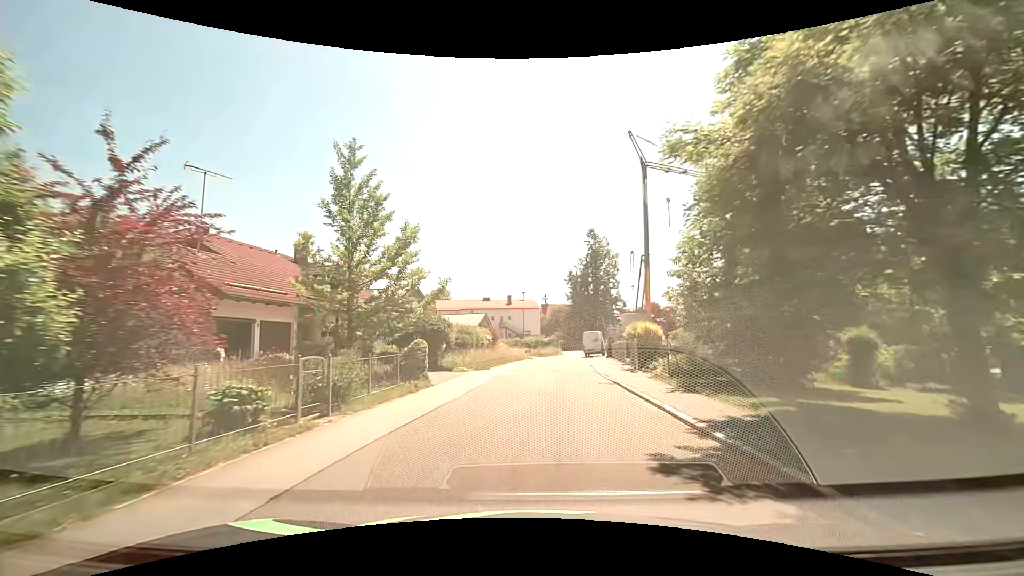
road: residential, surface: asphalt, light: Day
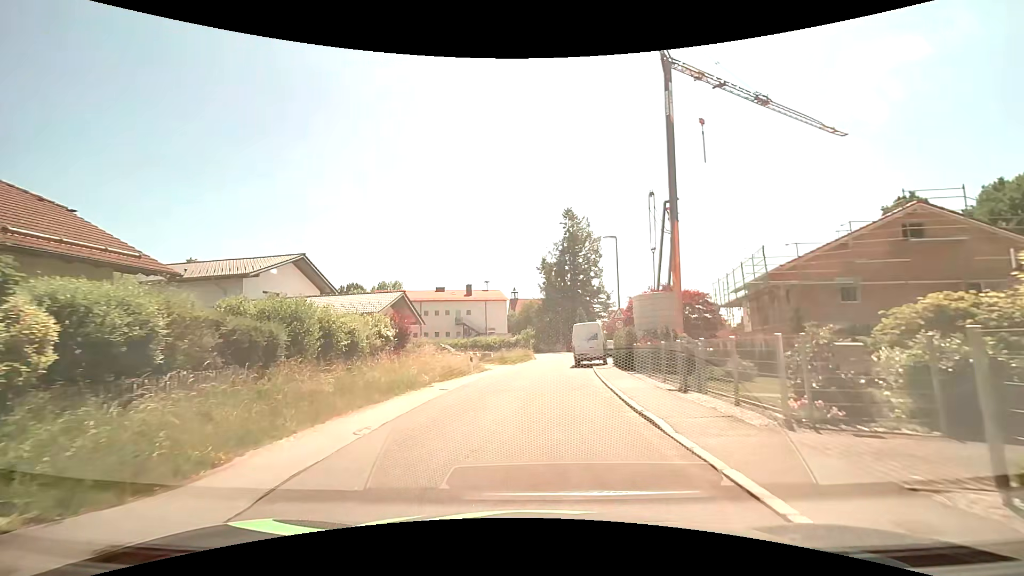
(+0.9, +21.5) m; +4°
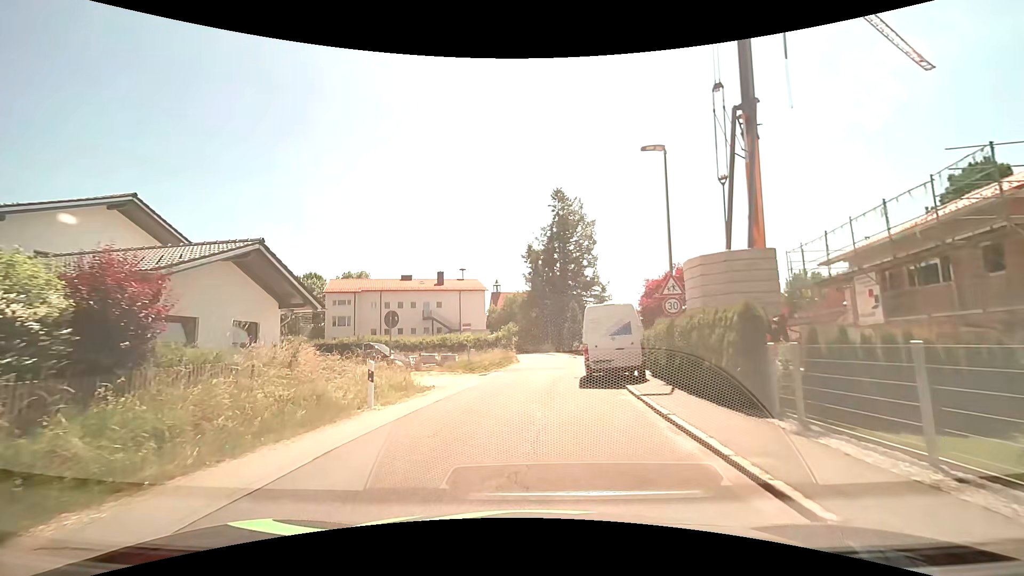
(0.0, +13.9) m; +1°
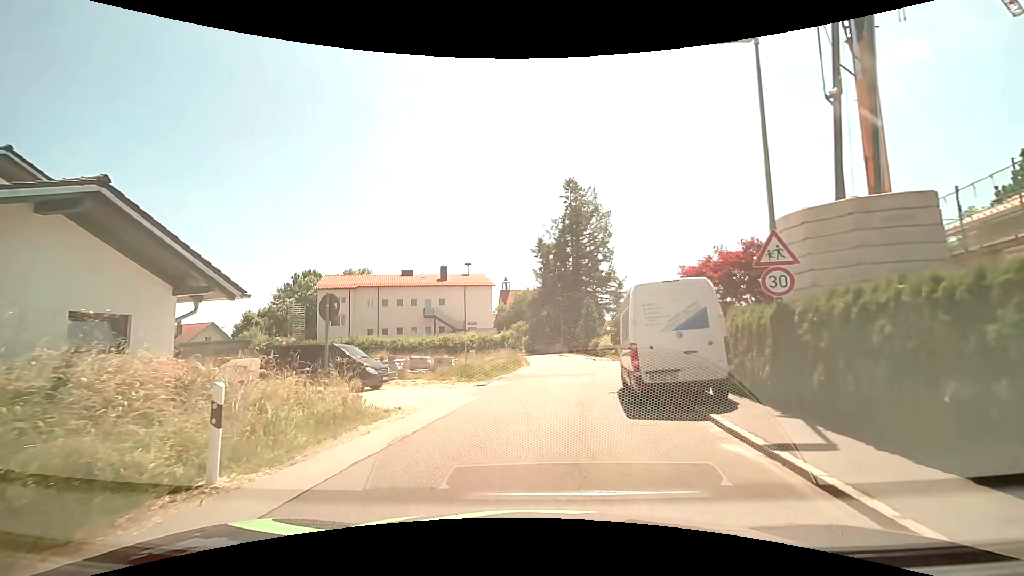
(-0.1, +6.0) m; -1°
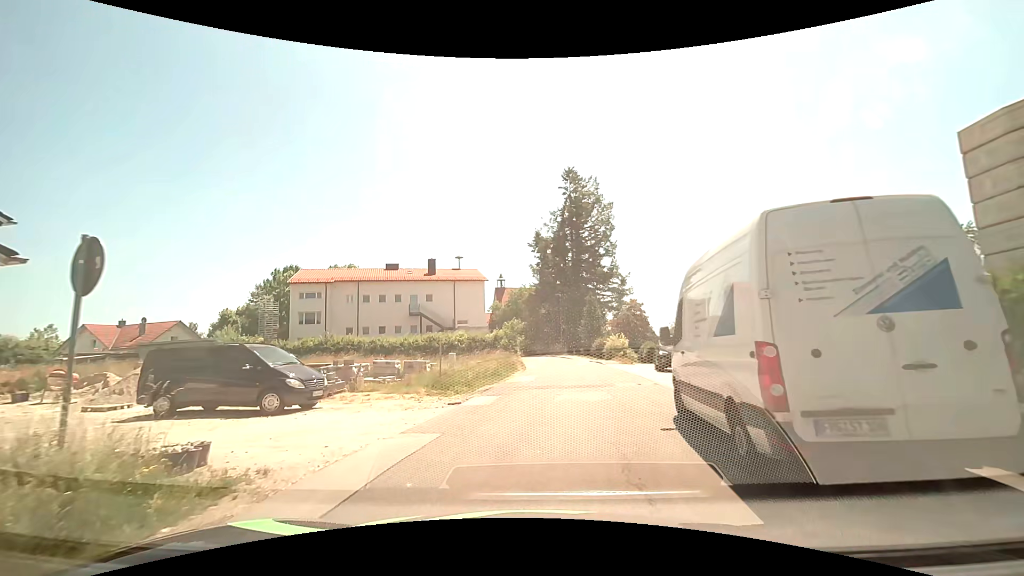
(0.0, +5.9) m; +1°
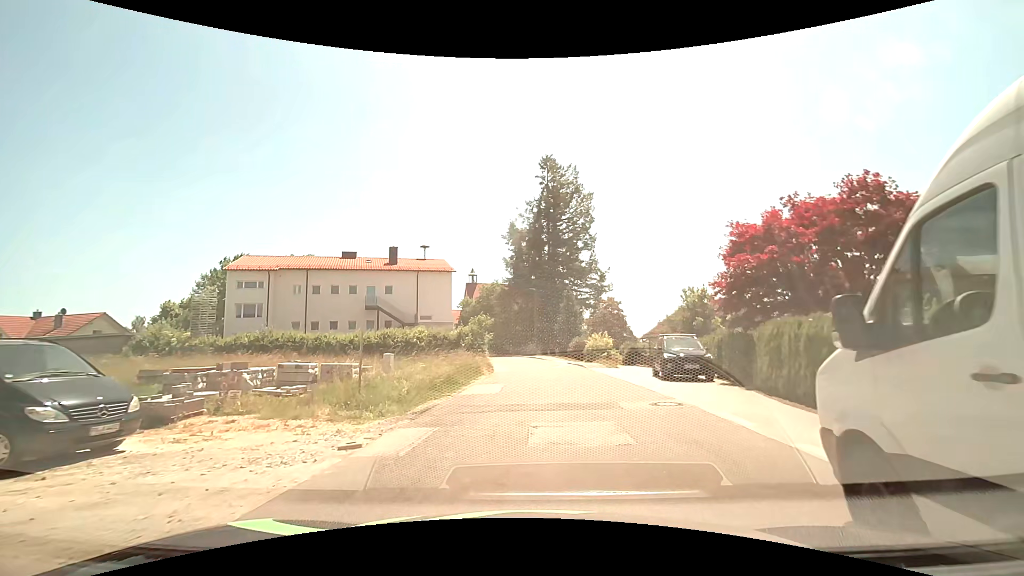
(+0.1, +5.8) m; +3°
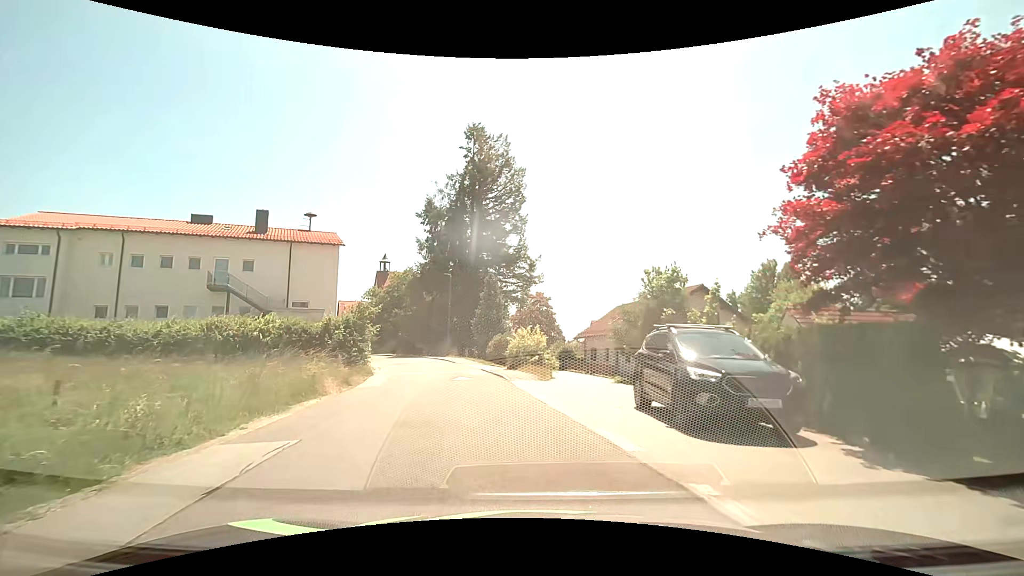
(+1.0, +11.4) m; +9°
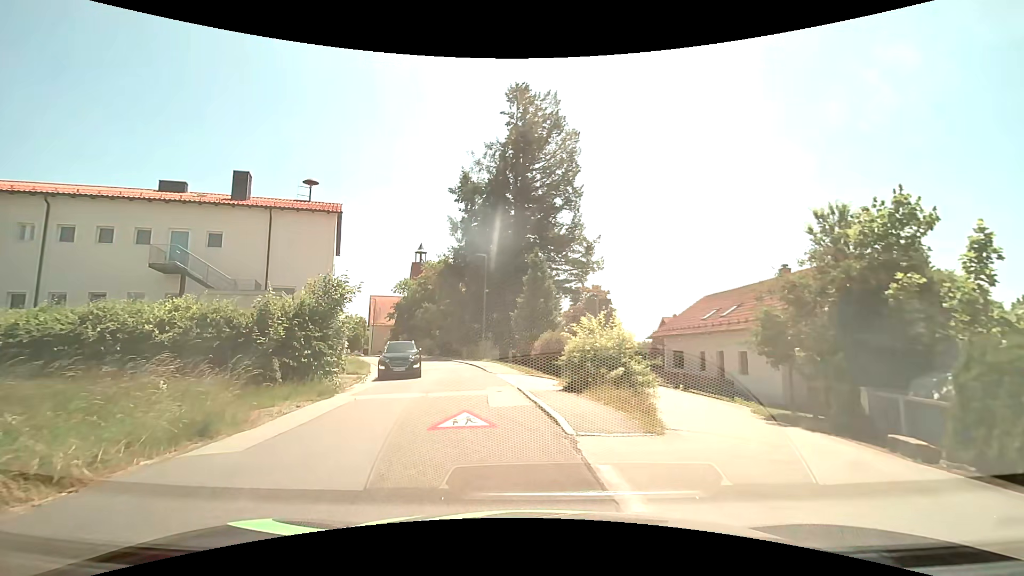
(-0.5, +11.2) m; -6°
(-1, +10) (-2, +20) (-5, +30) (-7, +39) (-11, +48) (-16, +57) (-22, +65) (-28, +73) (-35, +80) (-43, +87) m
